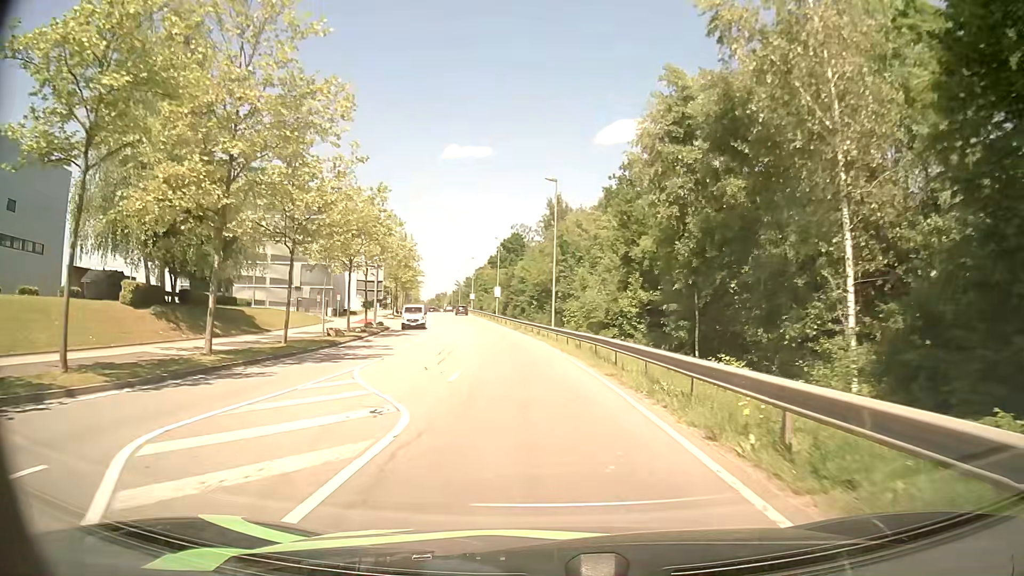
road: secondary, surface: asphalt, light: Day
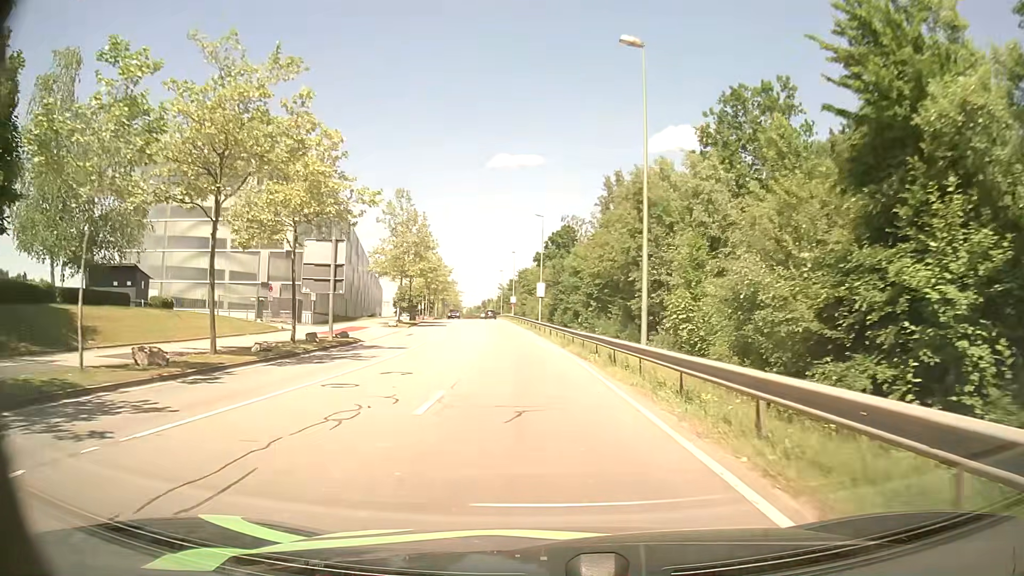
(-0.8, +23.0) m; -4°
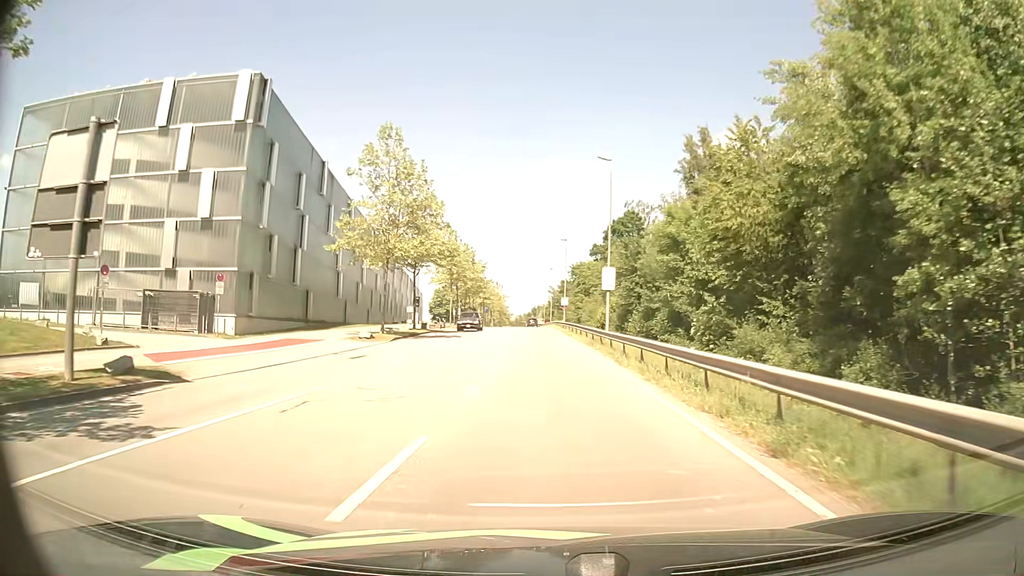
(-1.1, +23.4) m; -5°
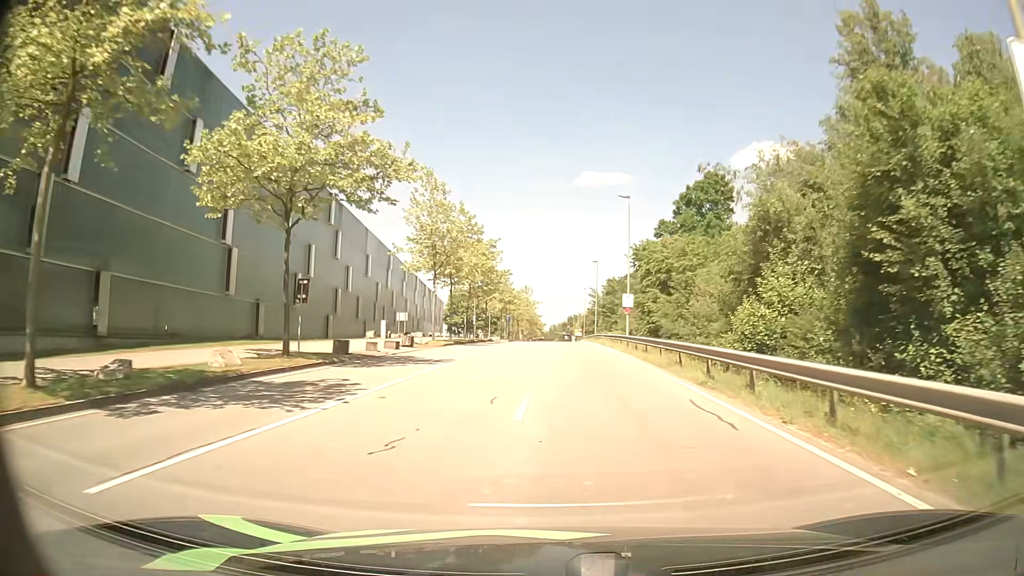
(-0.9, +31.5) m; -3°
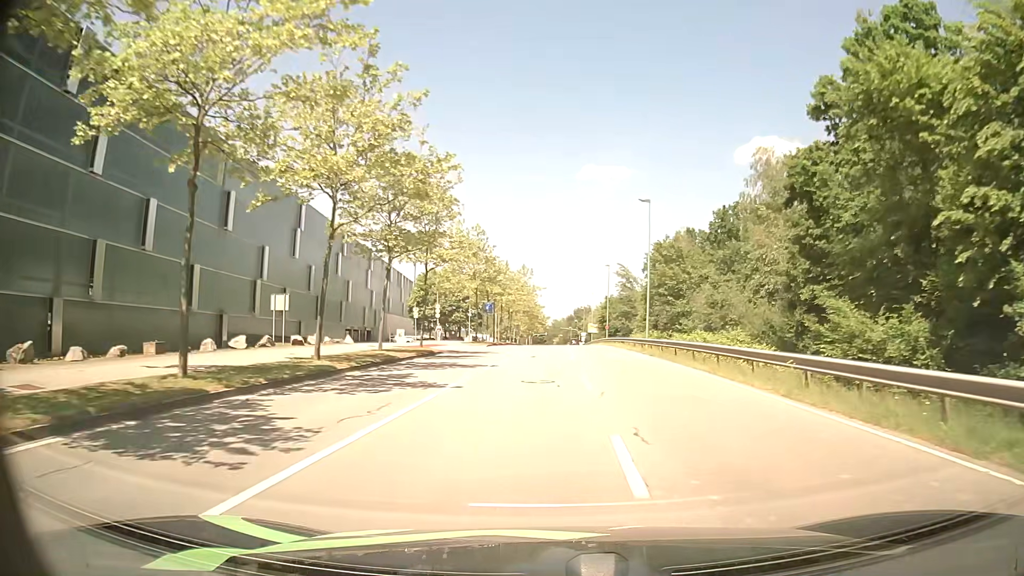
(-0.5, +40.0) m; 0°
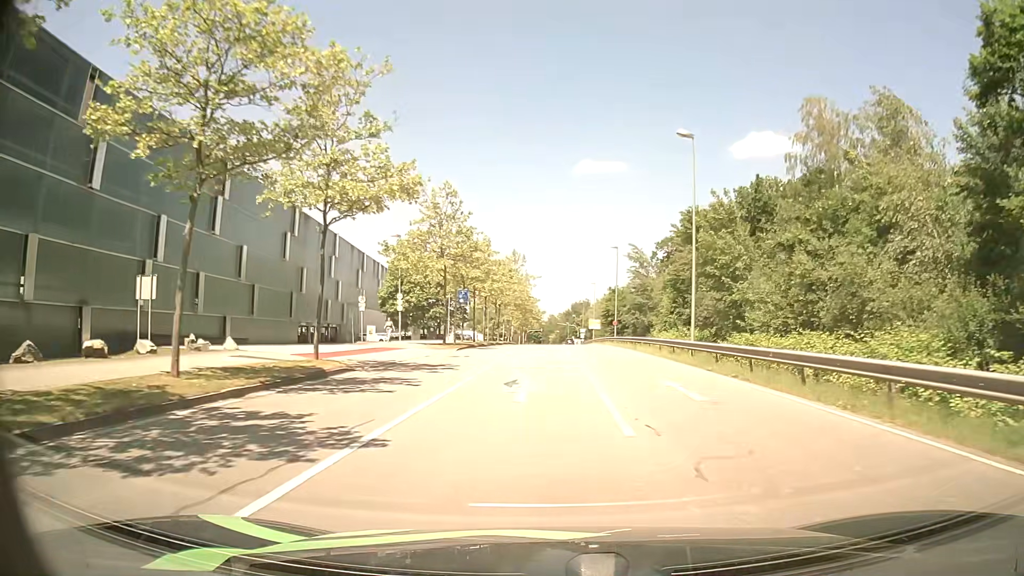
(+0.1, +15.3) m; +1°
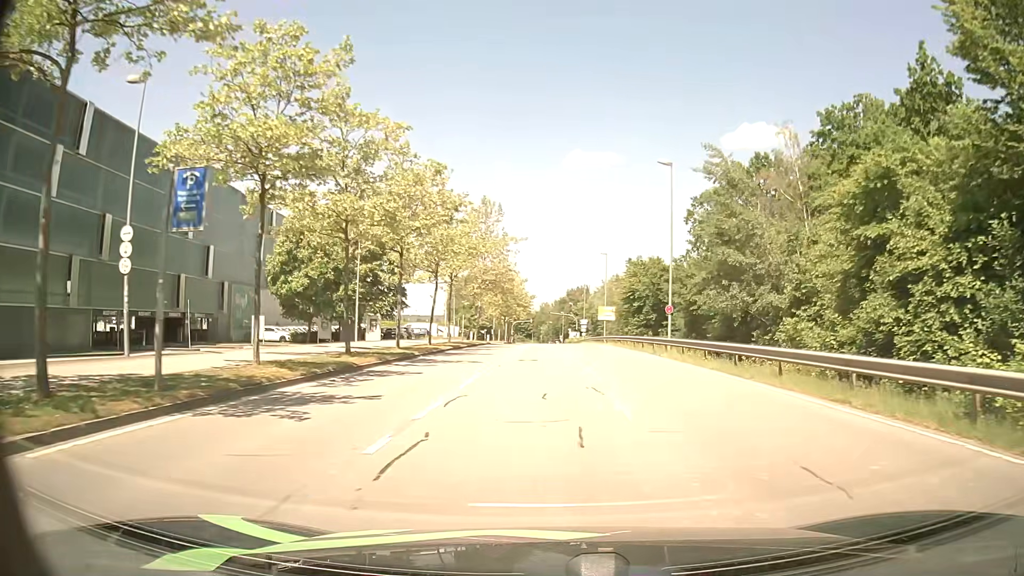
(+0.1, +34.2) m; +1°
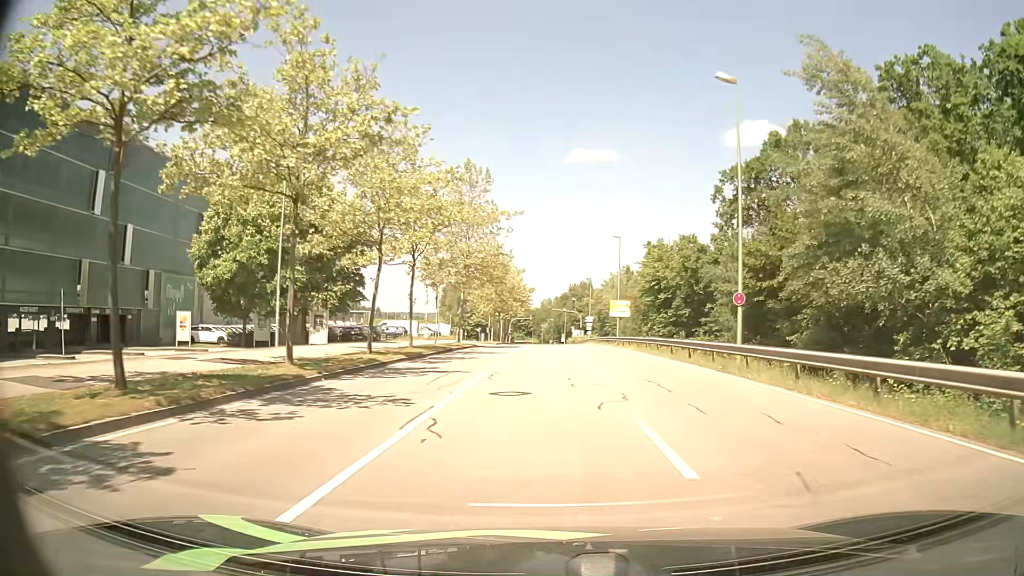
(-0.1, +12.9) m; -1°
